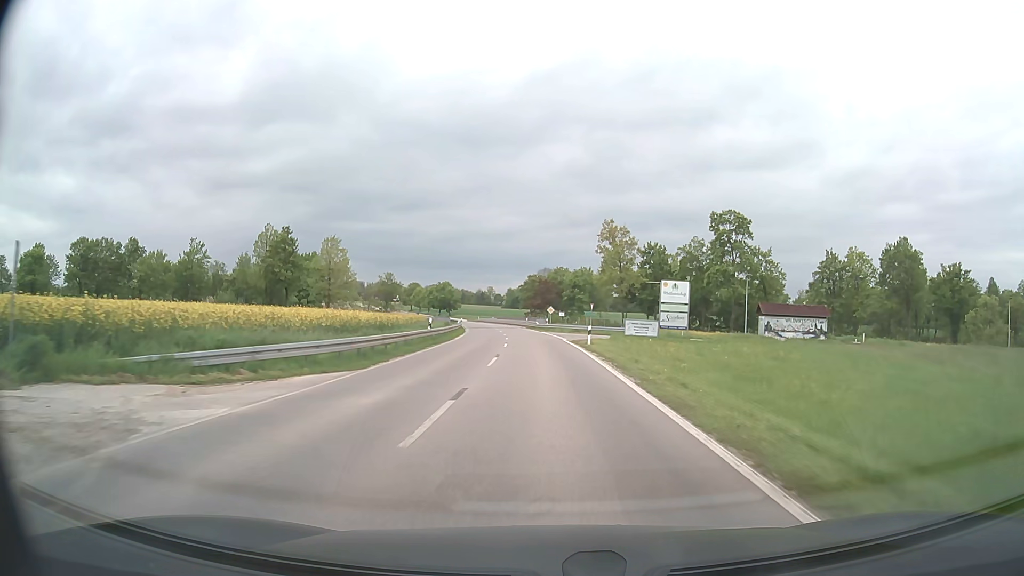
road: secondary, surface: asphalt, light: Day
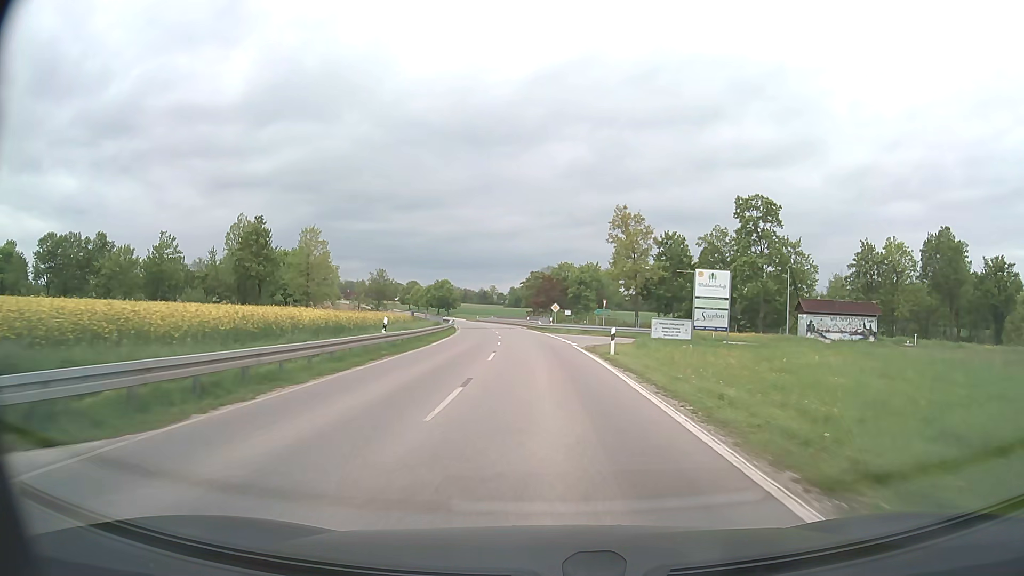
(0.0, +10.4) m; 0°
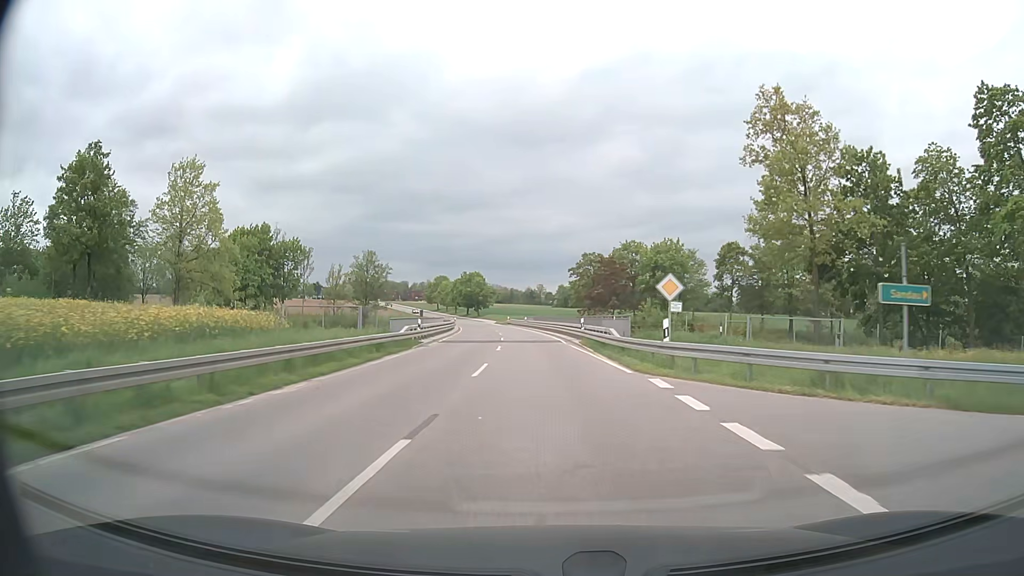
(-1.2, +41.7) m; -4°
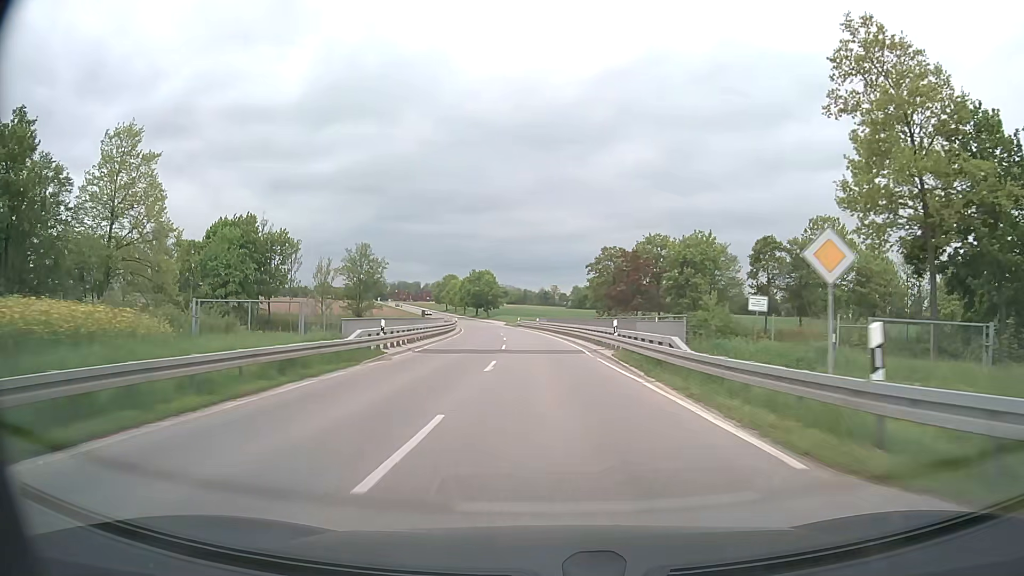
(-0.2, +10.6) m; -1°
